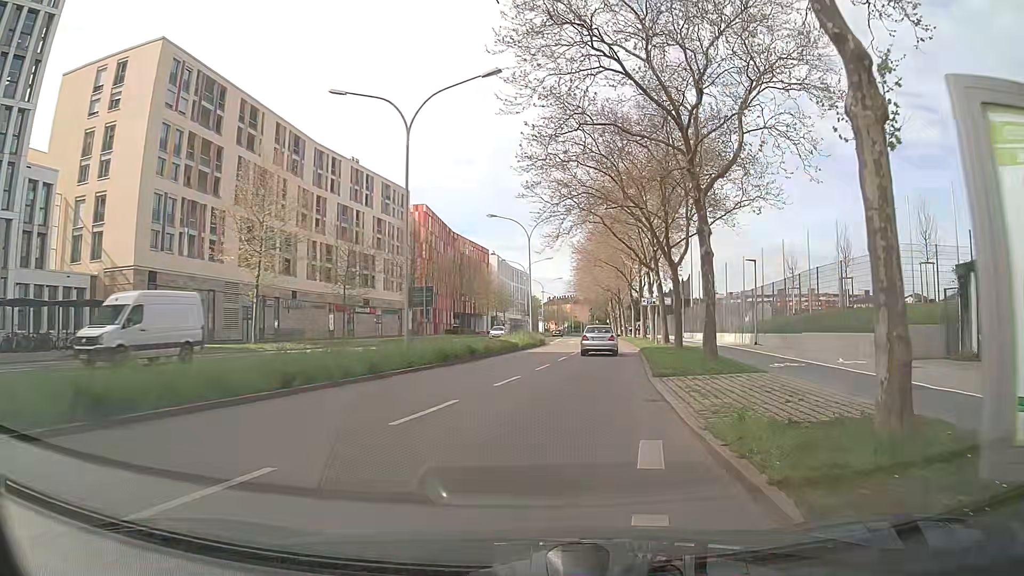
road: residential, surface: asphalt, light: Day
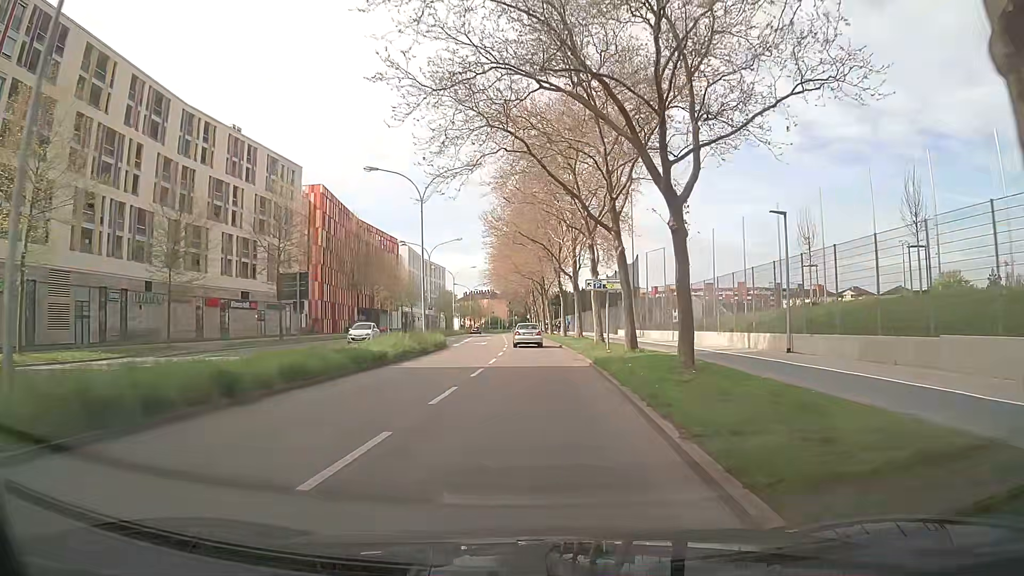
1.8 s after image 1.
(+1.3, +15.6) m; +8°
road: secondary
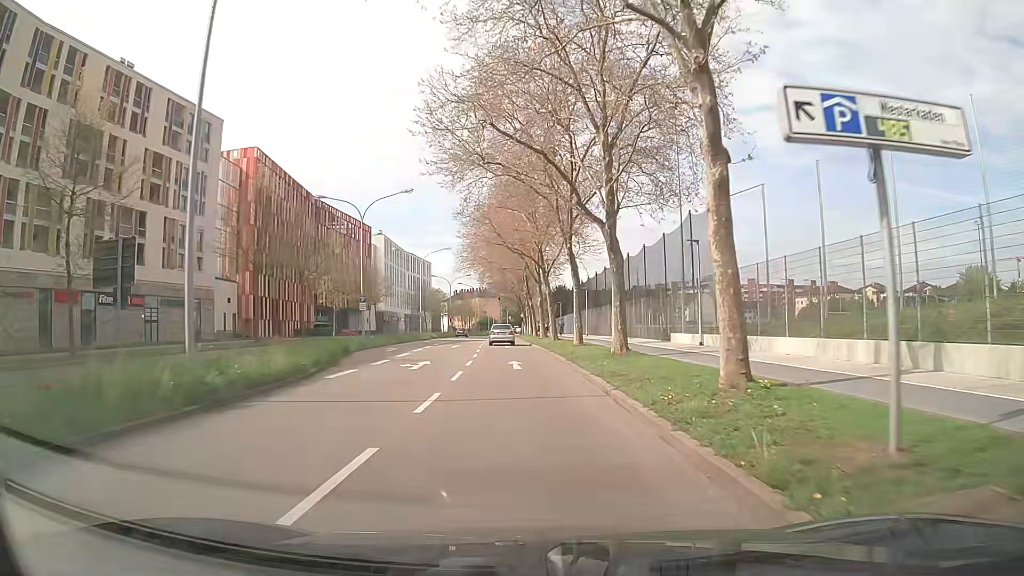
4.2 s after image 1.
(+0.2, +25.5) m; 0°
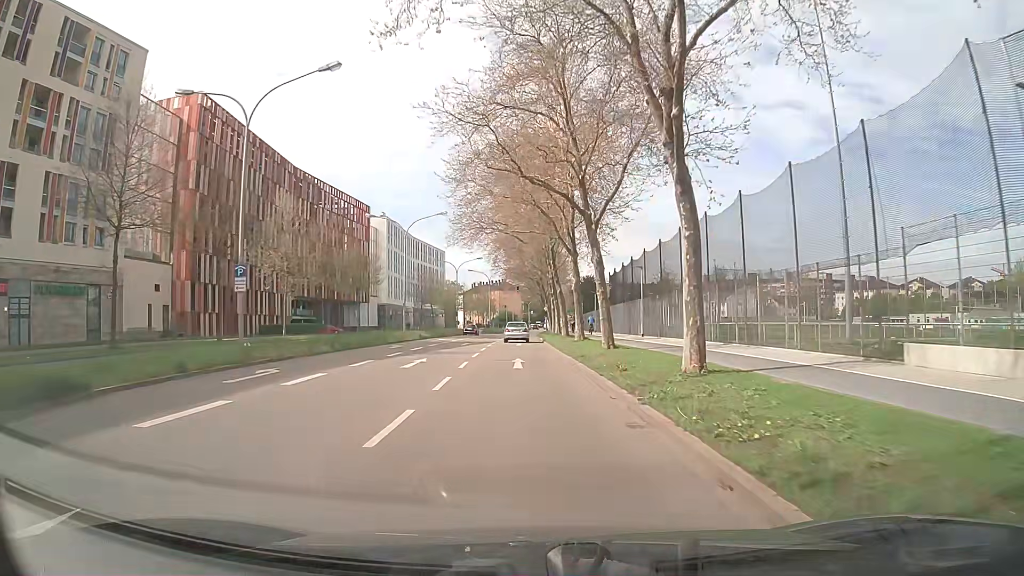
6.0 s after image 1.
(-0.1, +21.5) m; -1°
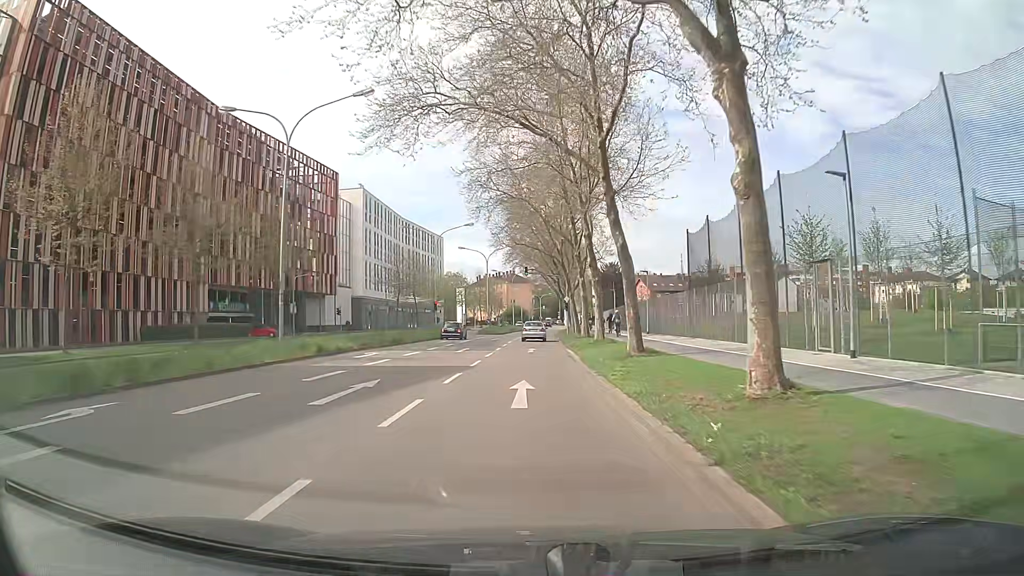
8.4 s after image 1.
(-0.2, +28.8) m; -1°
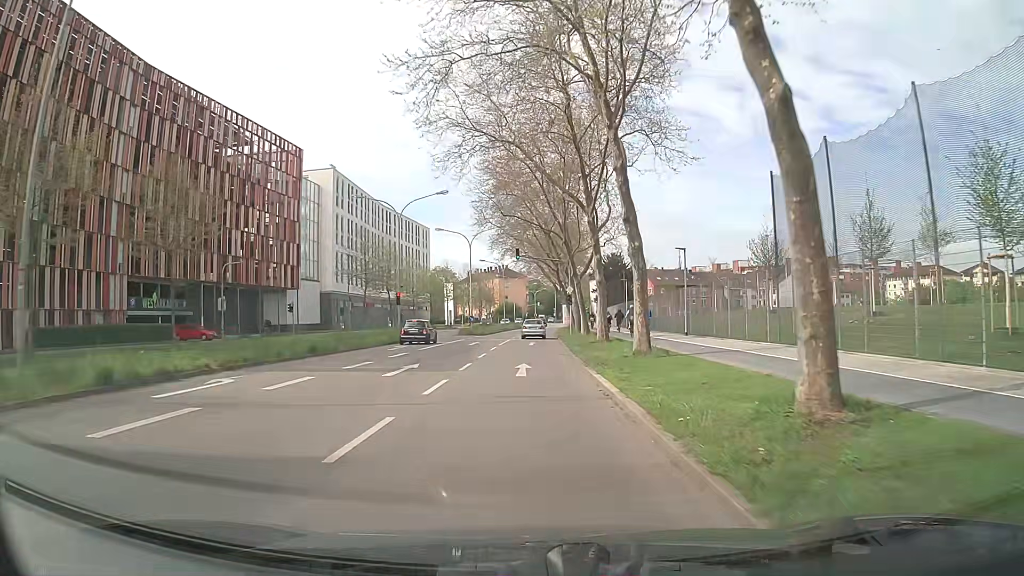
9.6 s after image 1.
(+0.1, +14.2) m; 0°
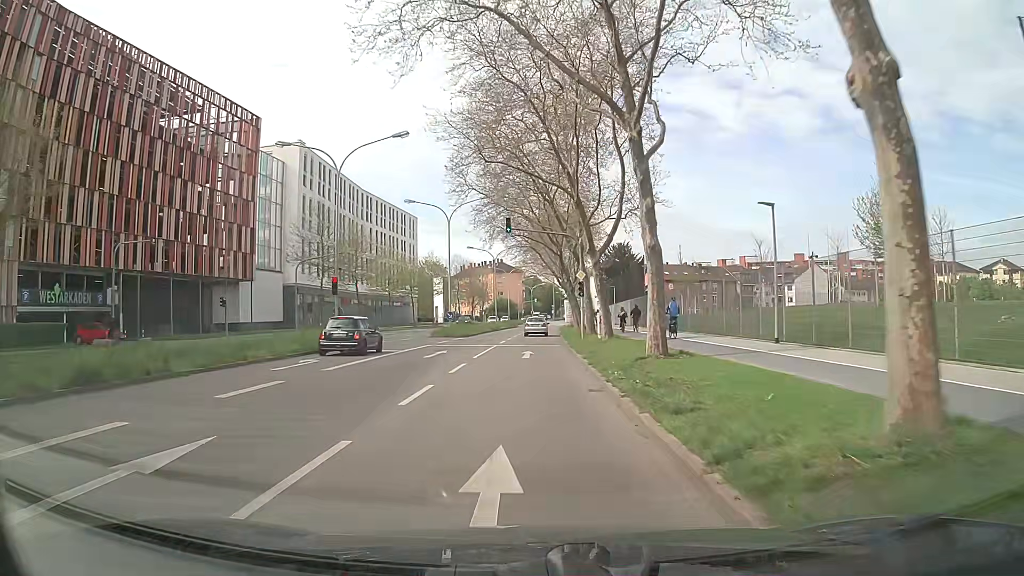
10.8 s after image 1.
(+0.1, +14.1) m; +1°
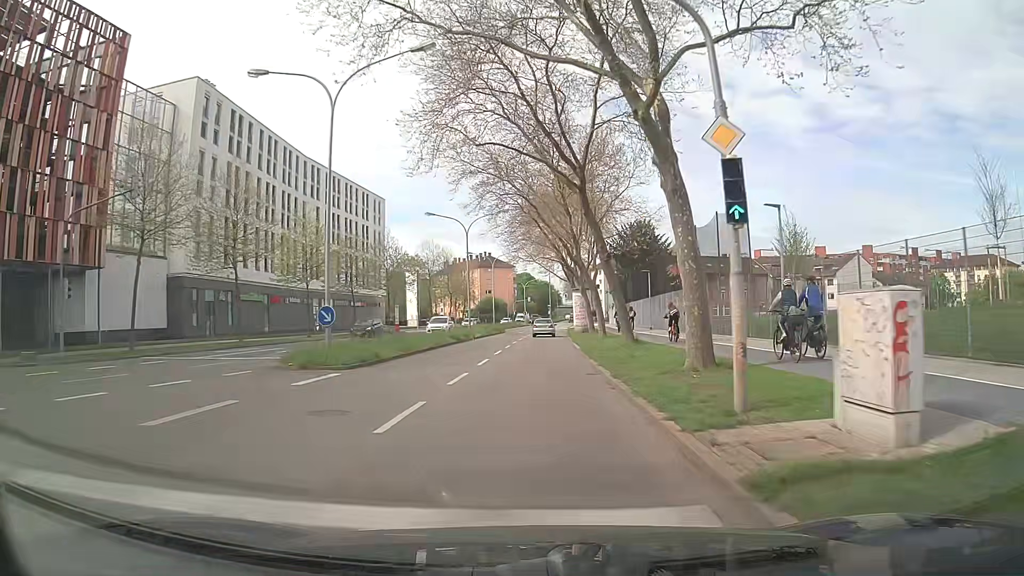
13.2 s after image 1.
(+0.1, +27.9) m; +1°
(0, +10) (0, +20) (0, +30) (+1, +40) (+1, +50) (+1, +60) (+2, +70) (+2, +80) (+3, +90) (+4, +100) m
